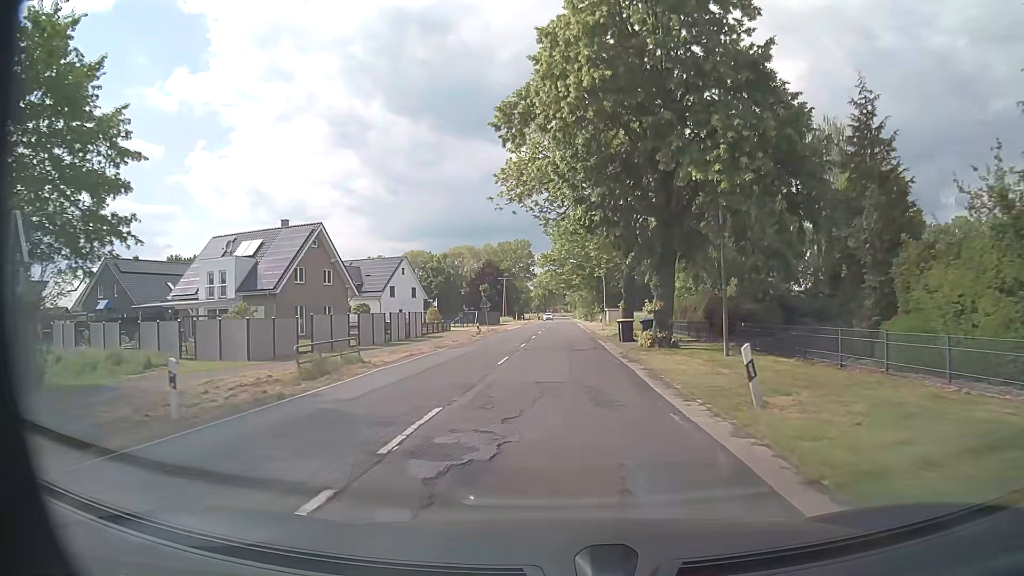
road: secondary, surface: asphalt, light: Day
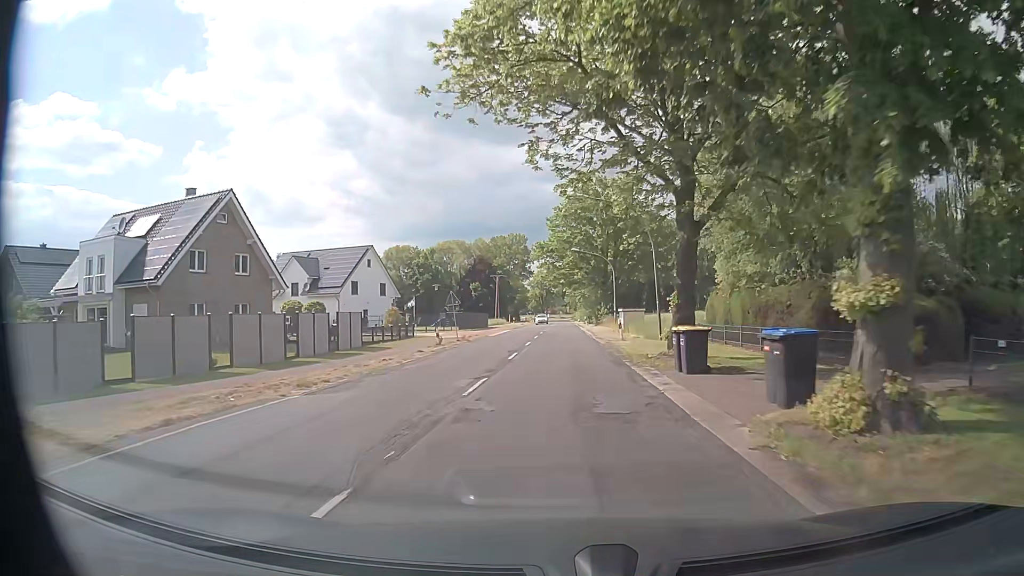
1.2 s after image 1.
(+0.1, +15.8) m; 0°
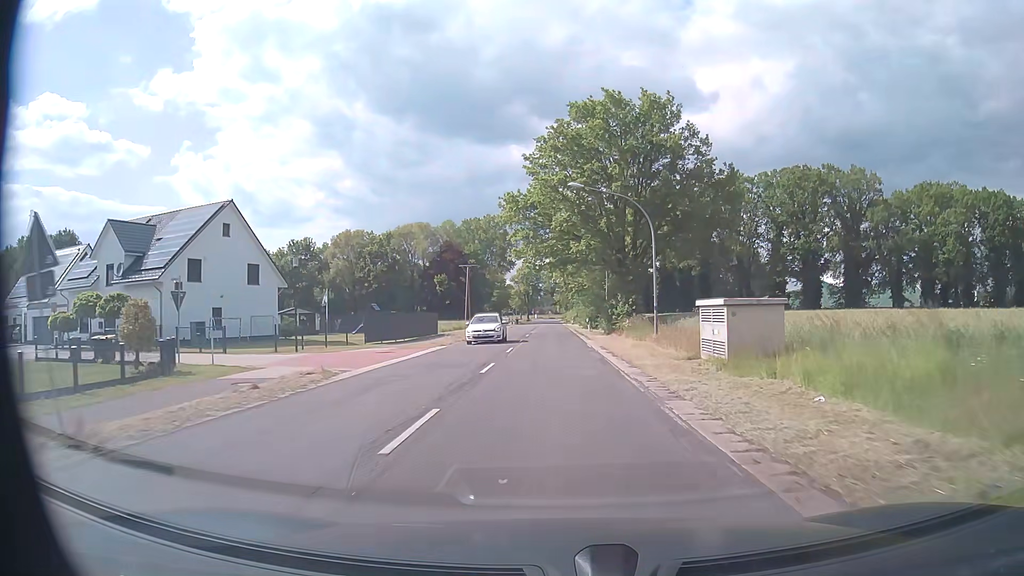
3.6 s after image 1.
(+0.5, +31.6) m; +1°
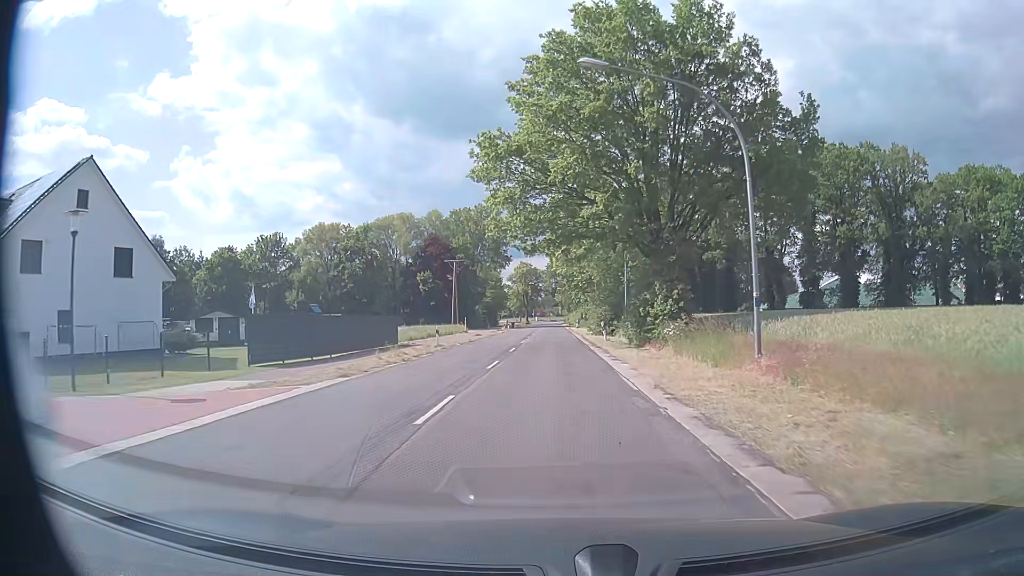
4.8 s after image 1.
(0.0, +15.8) m; 0°
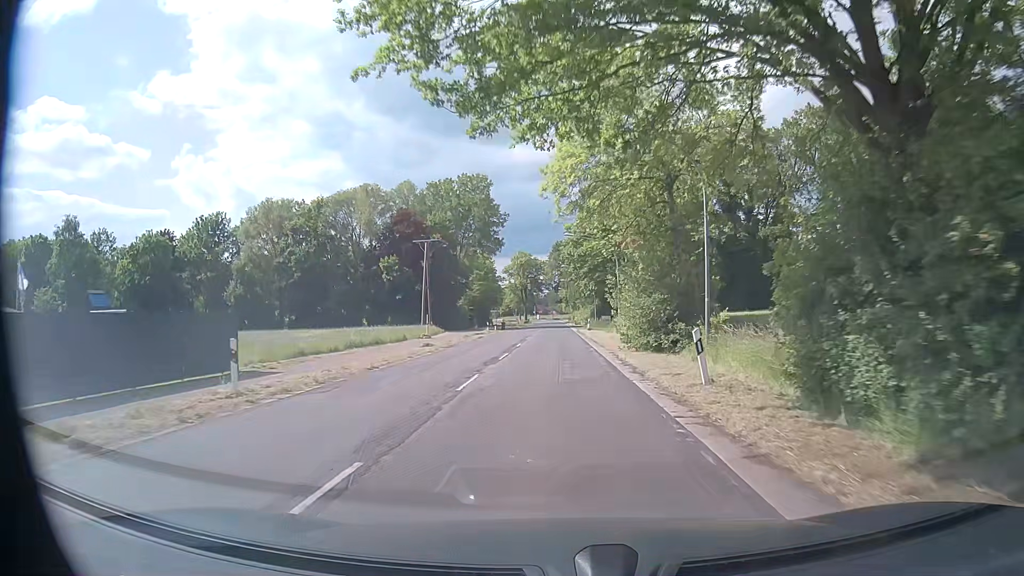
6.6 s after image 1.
(0.0, +23.7) m; 0°
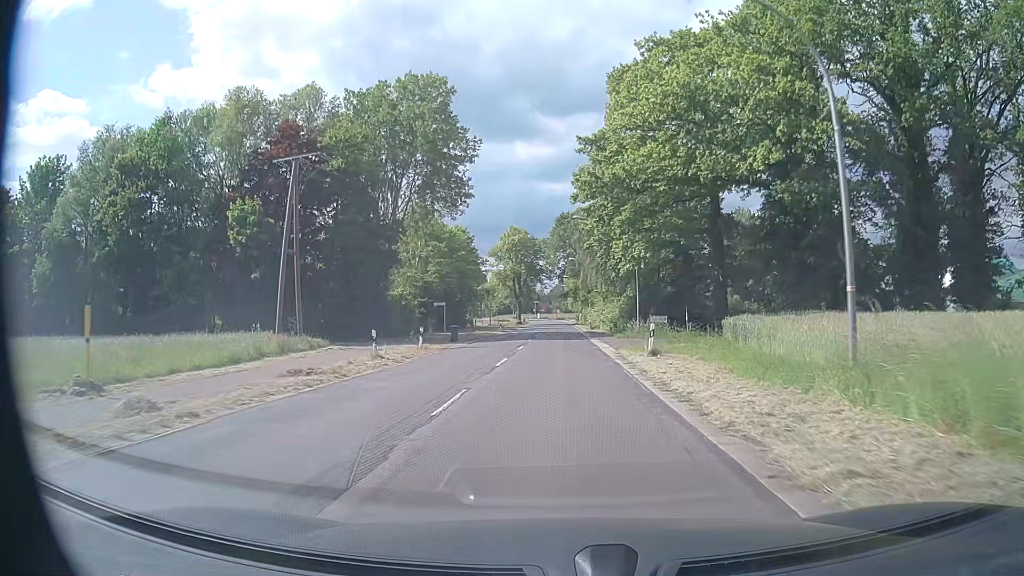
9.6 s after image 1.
(-0.2, +39.6) m; 0°
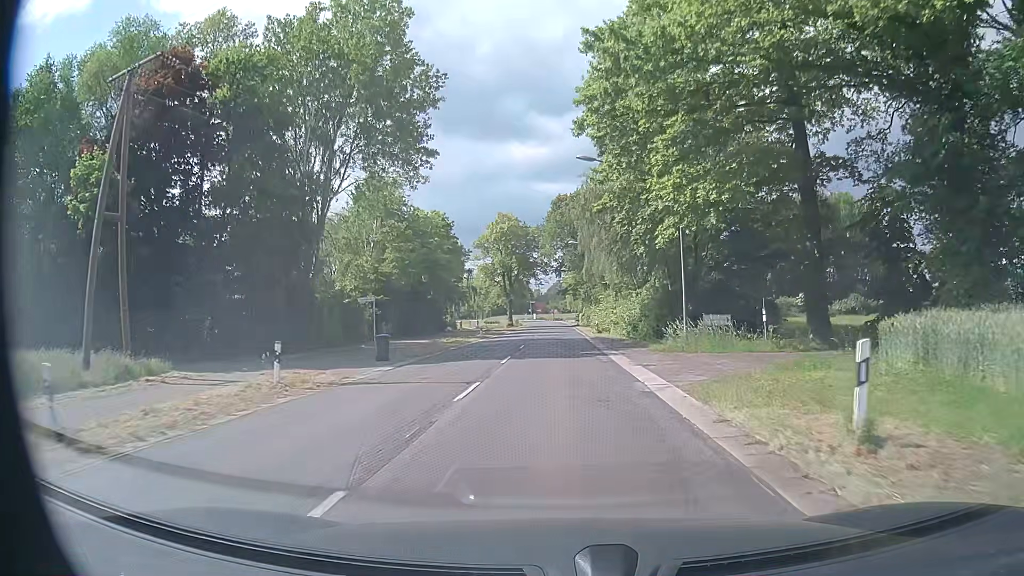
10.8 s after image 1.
(0.0, +15.9) m; 0°
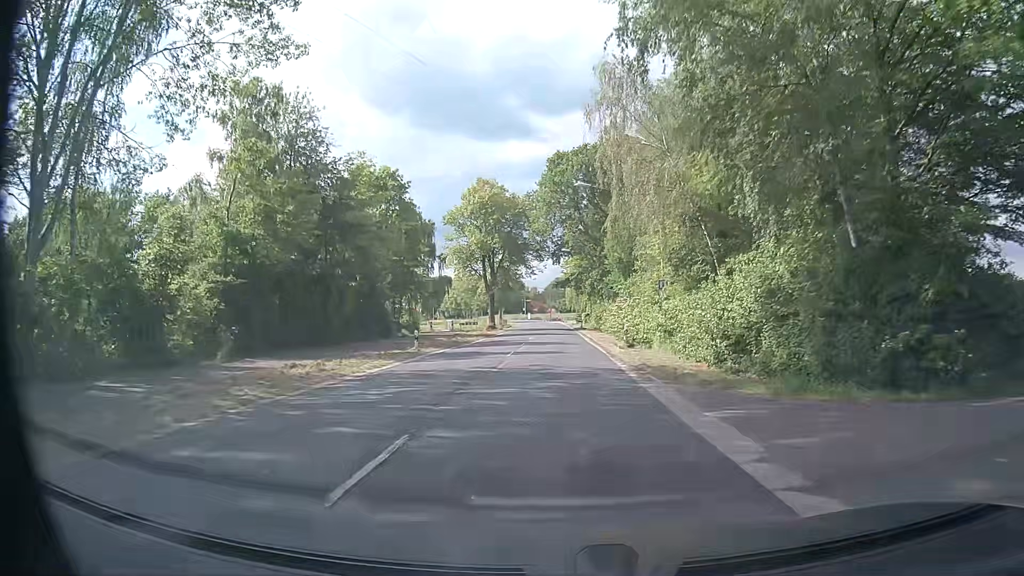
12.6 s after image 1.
(-0.1, +23.9) m; 0°
(0, +10) (0, +20) (0, +30) (0, +40) (0, +50) (0, +60) (0, +70) (0, +80) (0, +90) (0, +100) m
